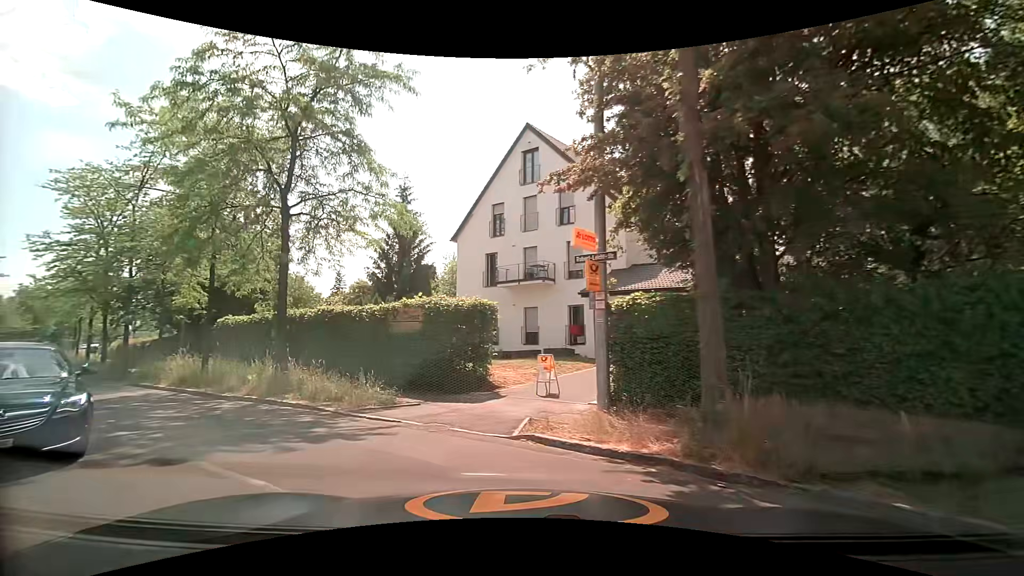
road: residential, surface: asphalt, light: Day
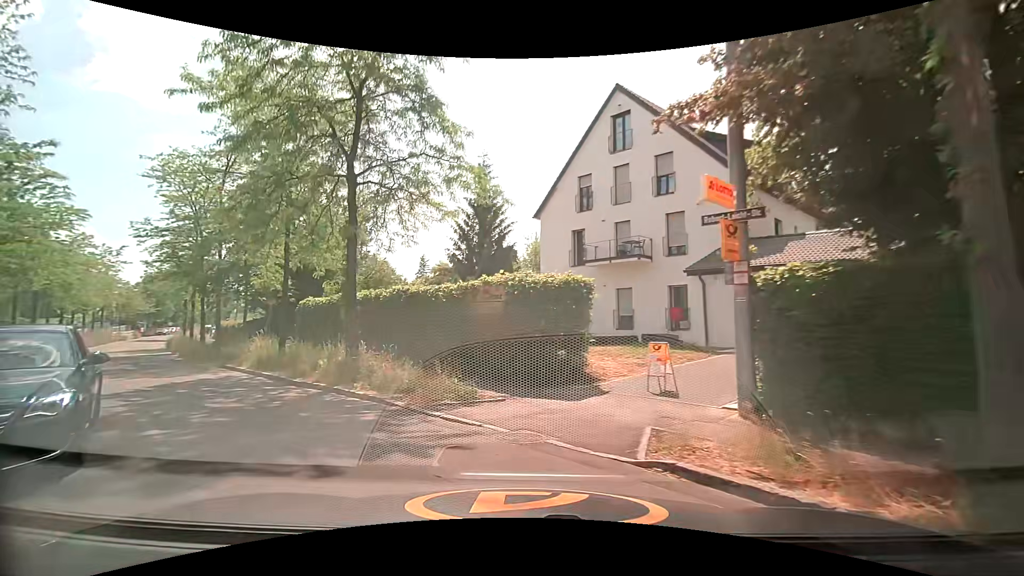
(-0.2, +2.3) m; -8°
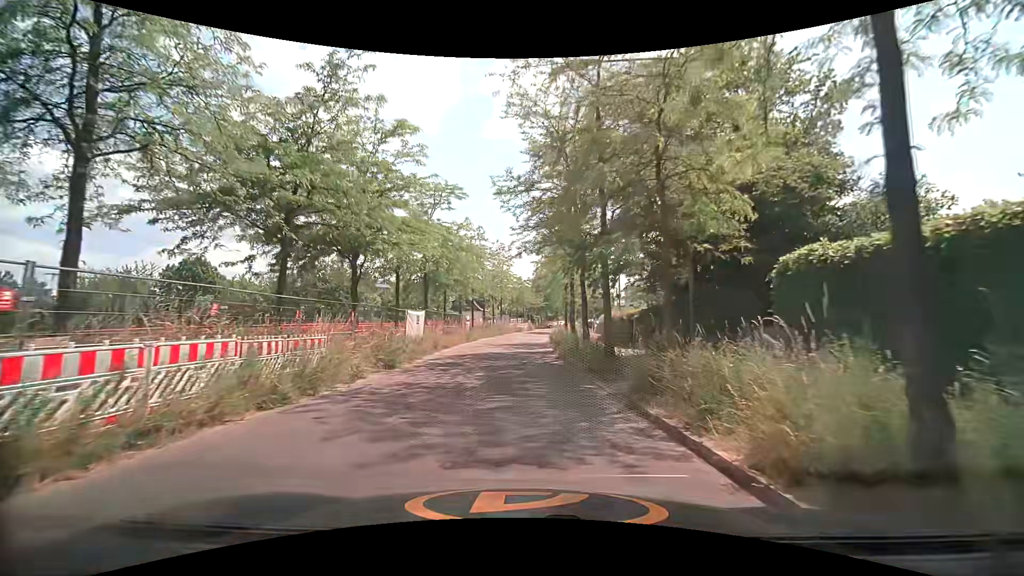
(-7.9, +13.1) m; -44°
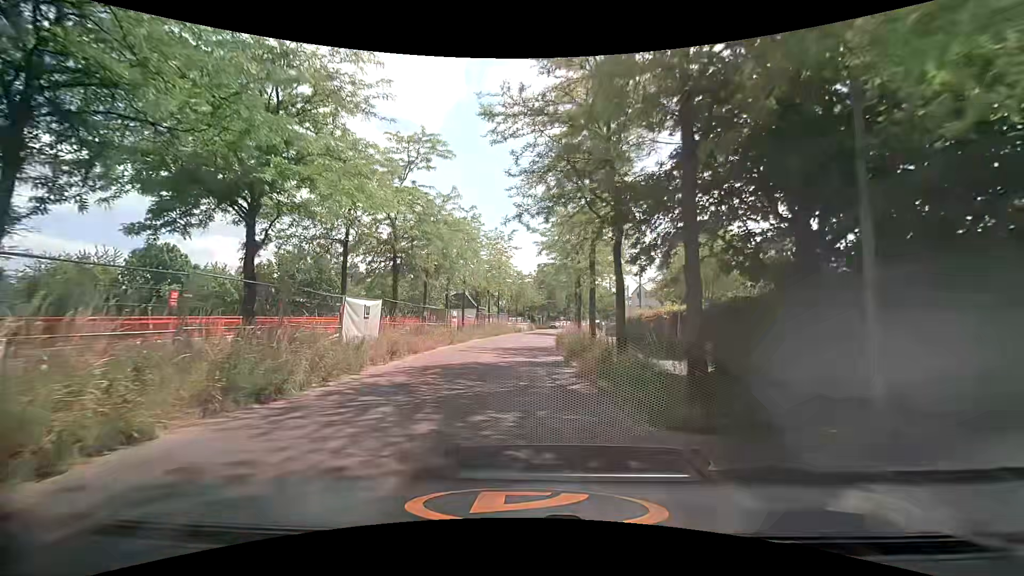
(+0.1, +8.0) m; +1°
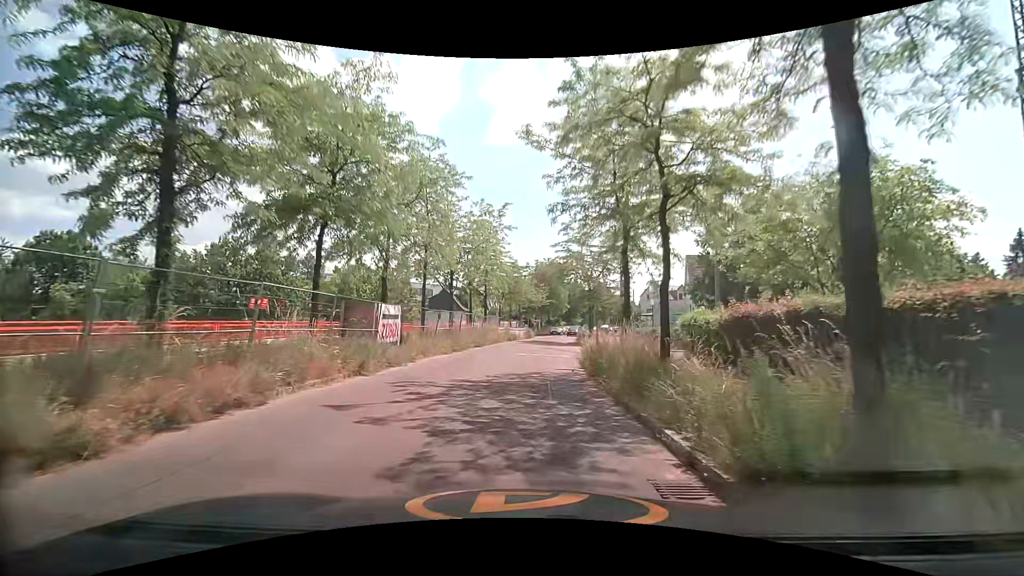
(-0.1, +15.8) m; +1°
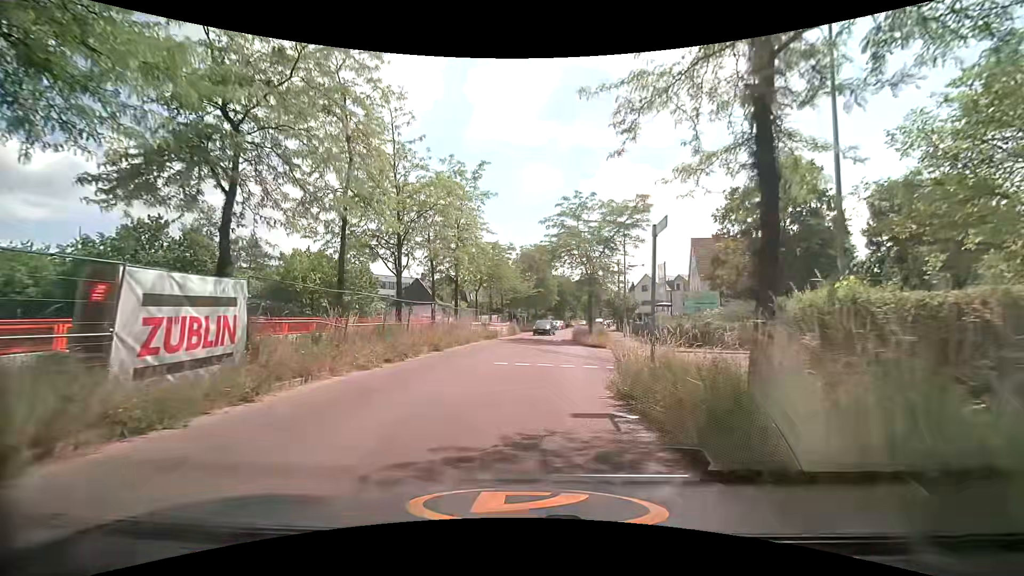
(+0.1, +10.0) m; +2°
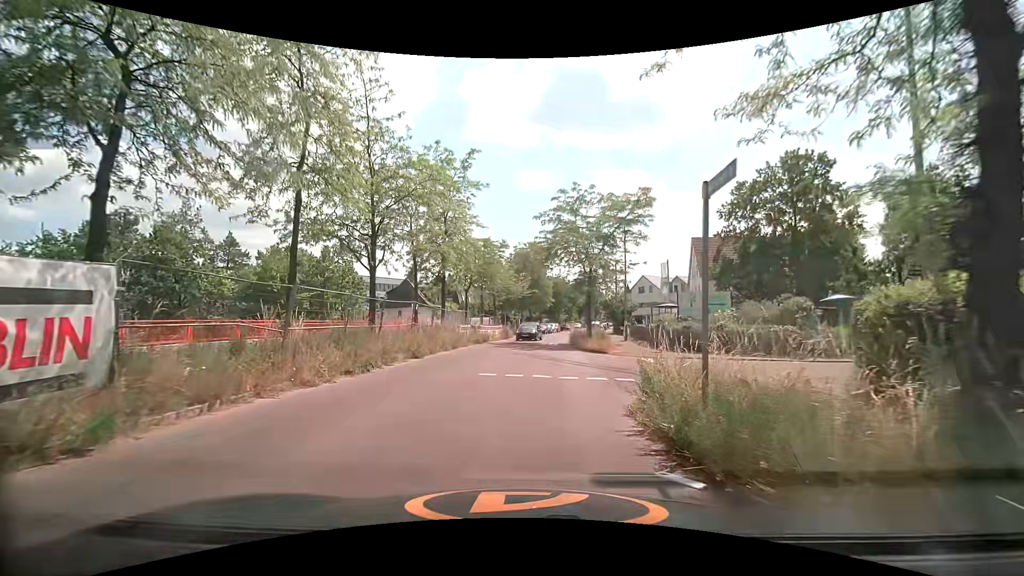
(0.0, +3.0) m; 0°
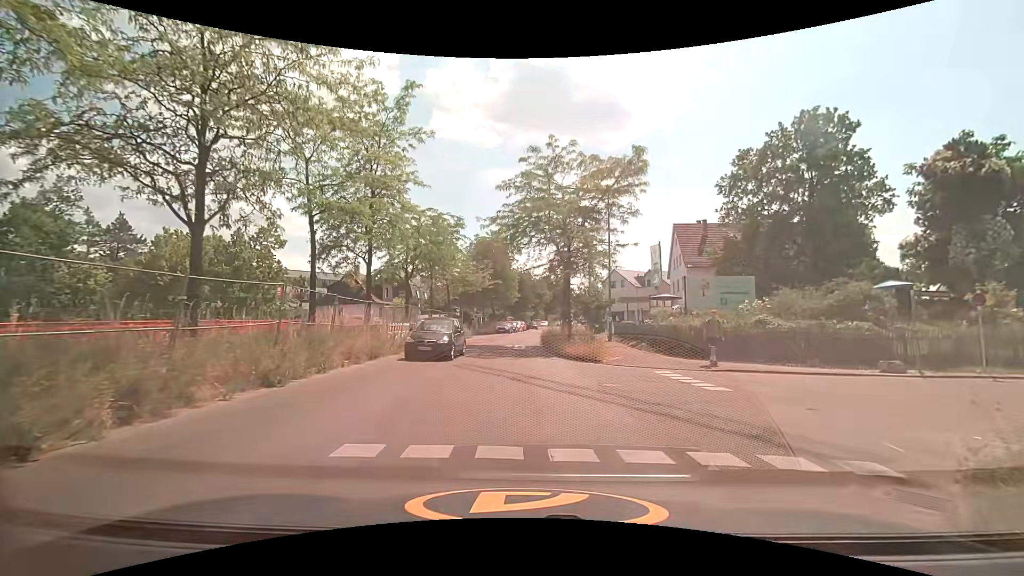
(+0.3, +8.4) m; +5°
